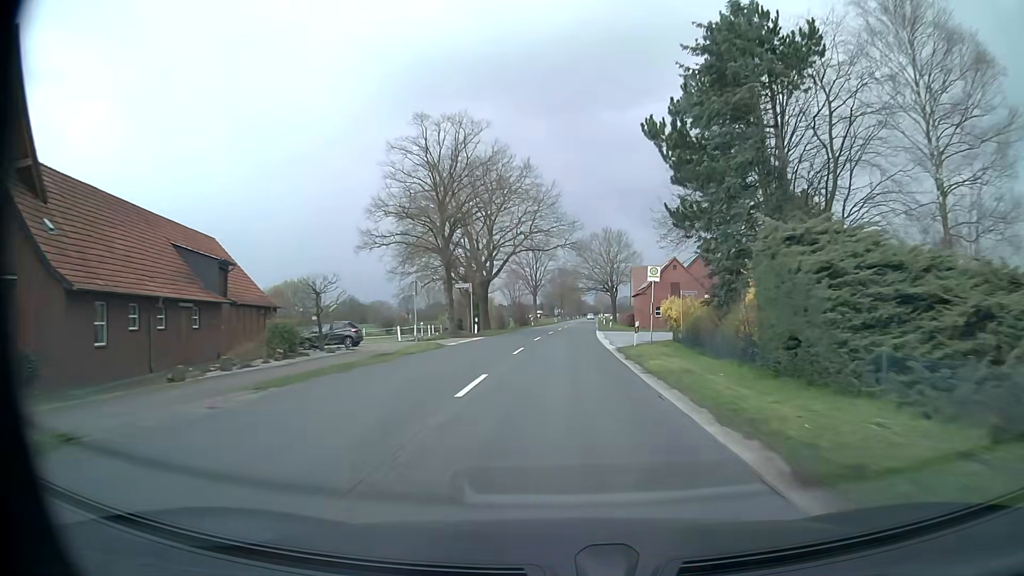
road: secondary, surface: asphalt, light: Day
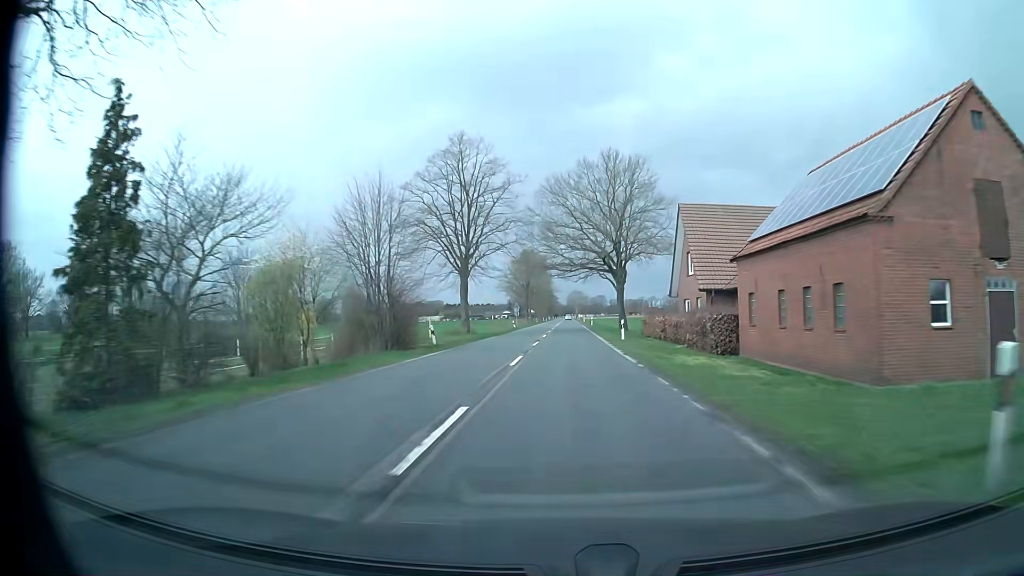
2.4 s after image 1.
(+1.1, +53.8) m; +3°
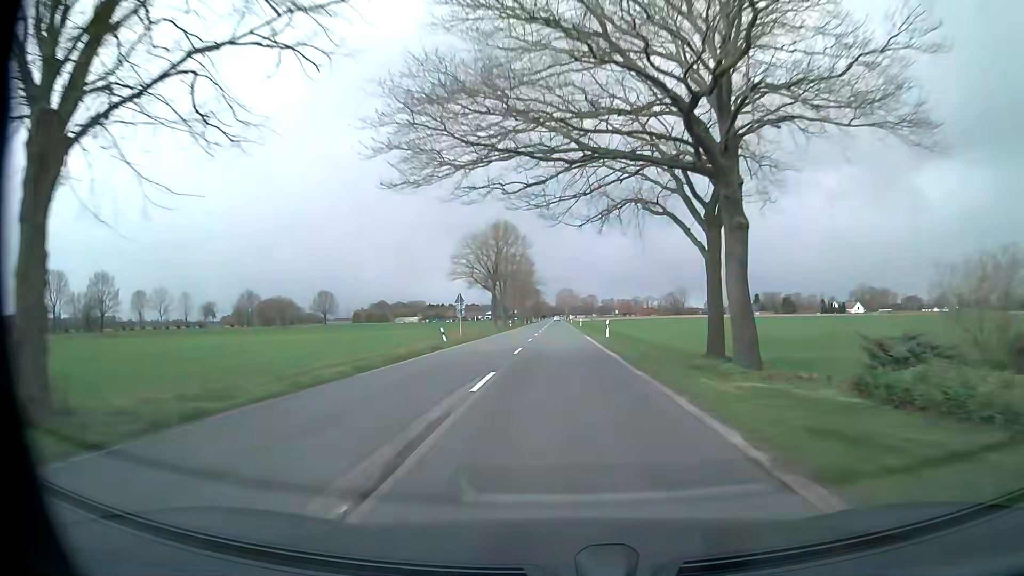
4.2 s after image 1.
(+0.5, +42.0) m; +1°
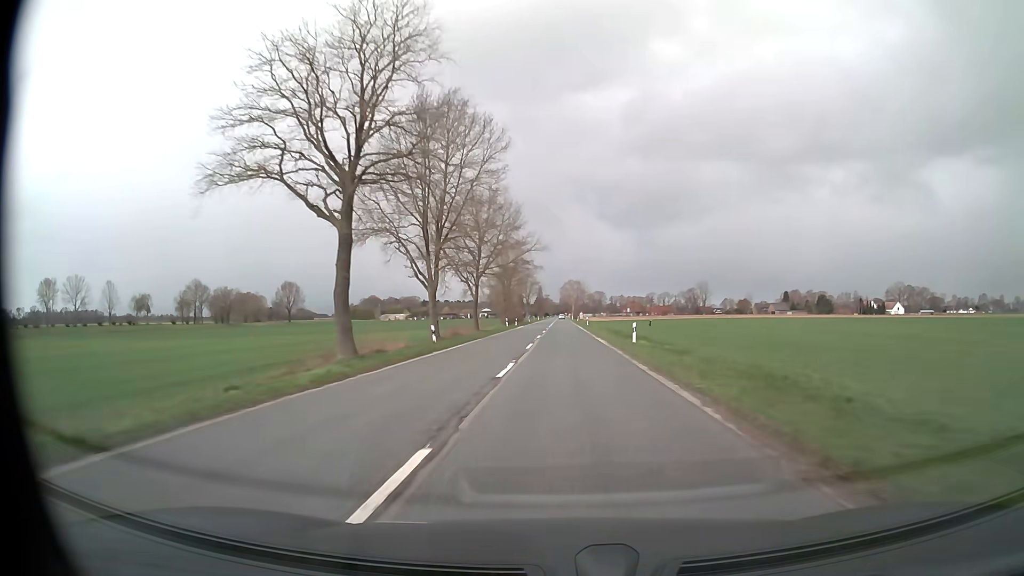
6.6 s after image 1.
(-0.4, +57.7) m; 0°
